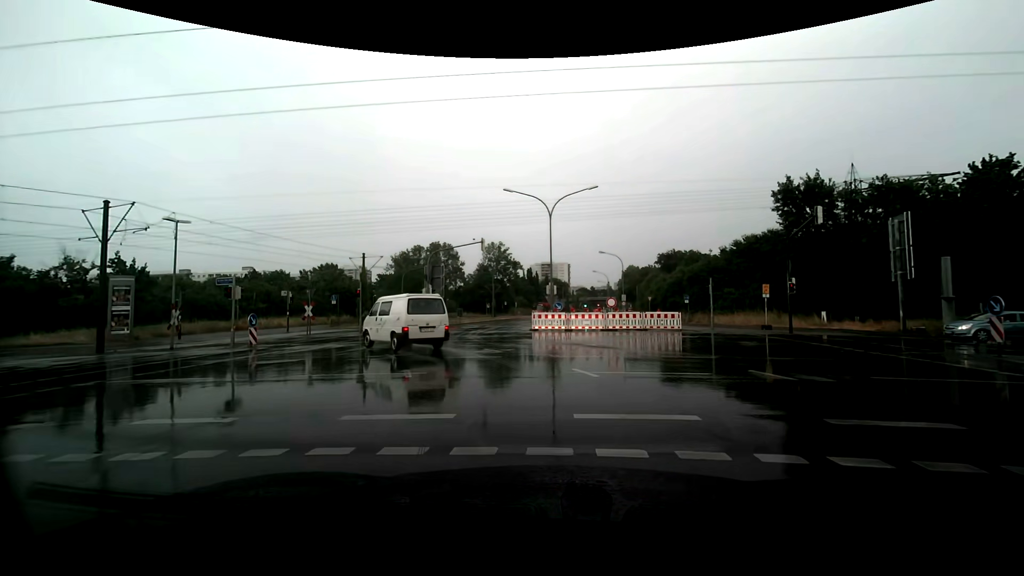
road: secondary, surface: asphalt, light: Day
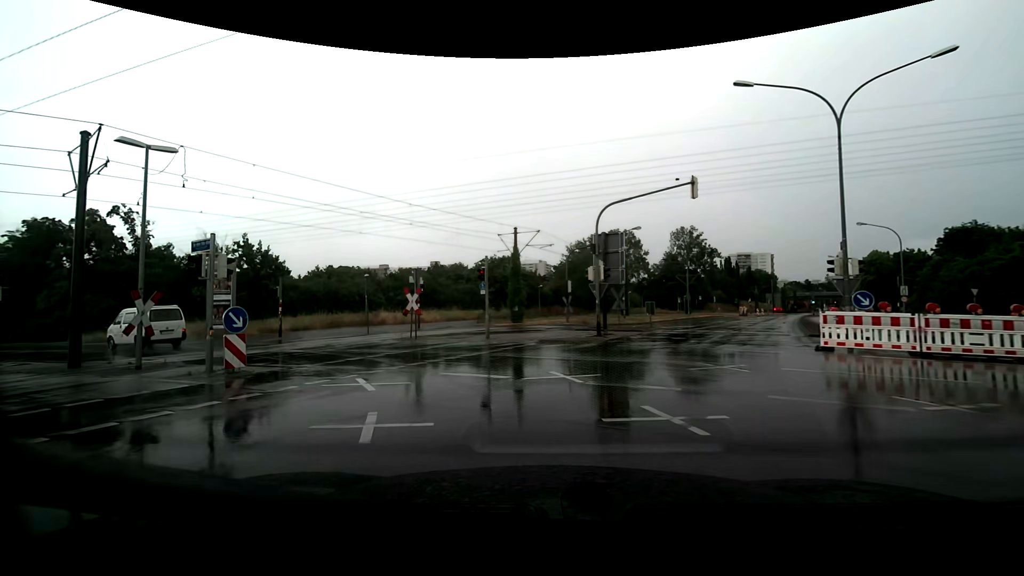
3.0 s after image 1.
(-2.3, +14.3) m; -21°
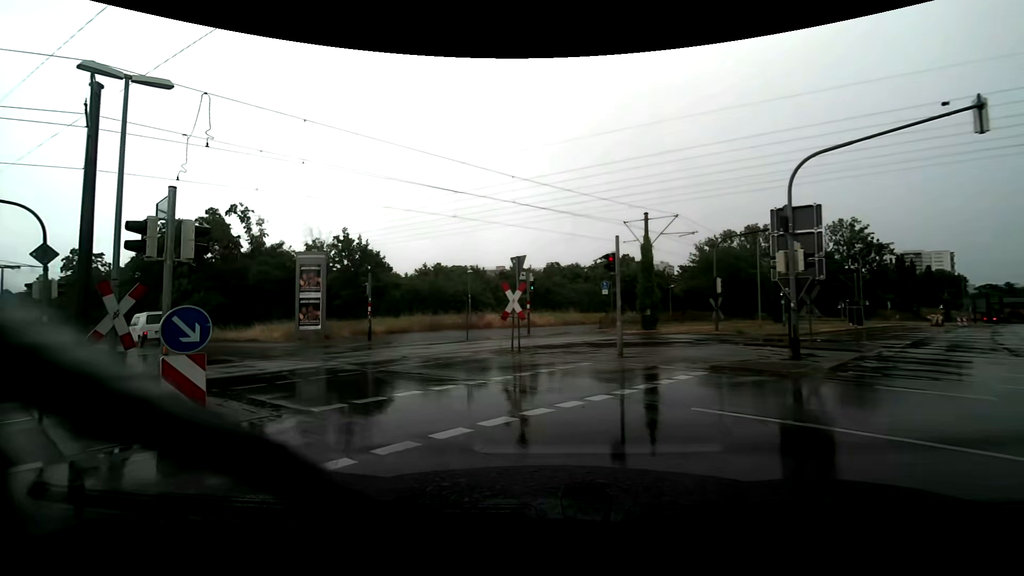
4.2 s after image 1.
(-0.6, +6.0) m; -11°
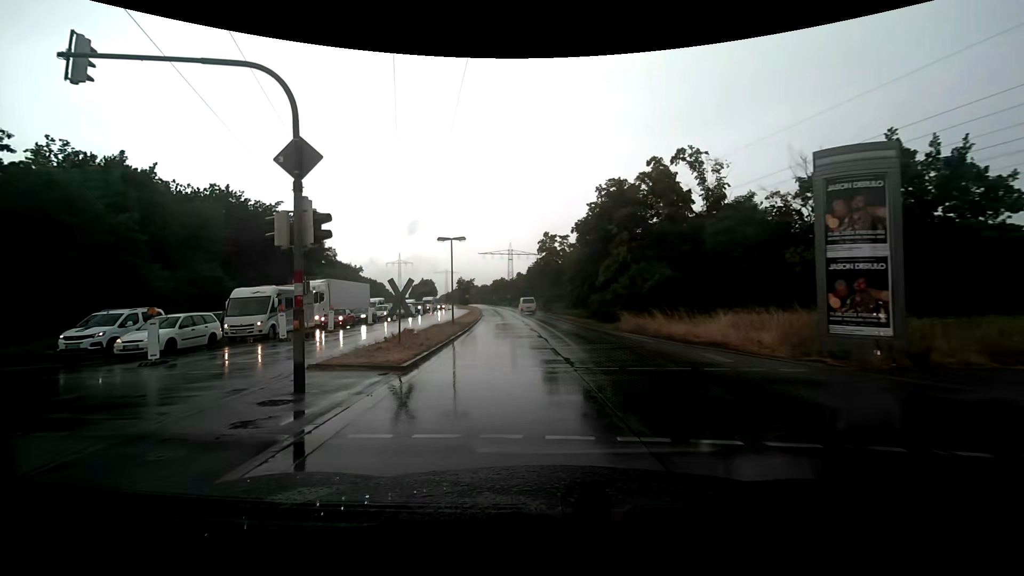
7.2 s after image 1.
(-6.9, +14.3) m; -51°
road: primary
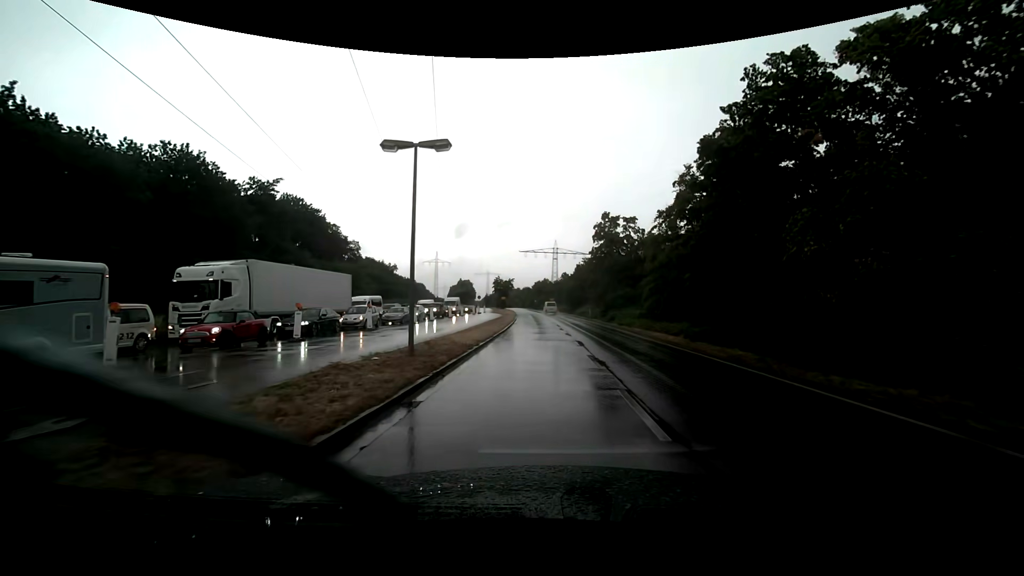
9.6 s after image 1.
(-1.8, +18.7) m; -7°
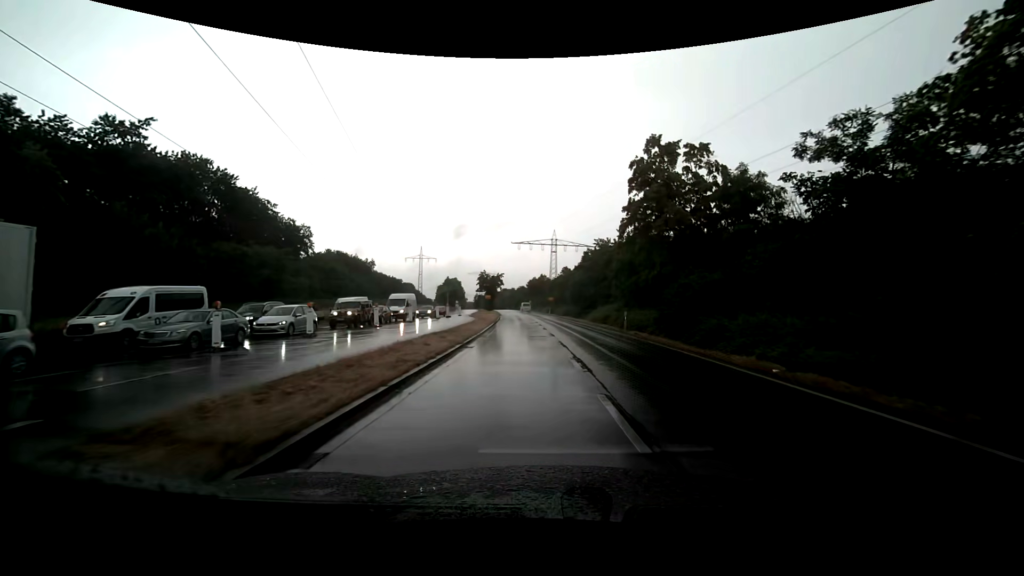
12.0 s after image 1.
(0.0, +24.9) m; 0°
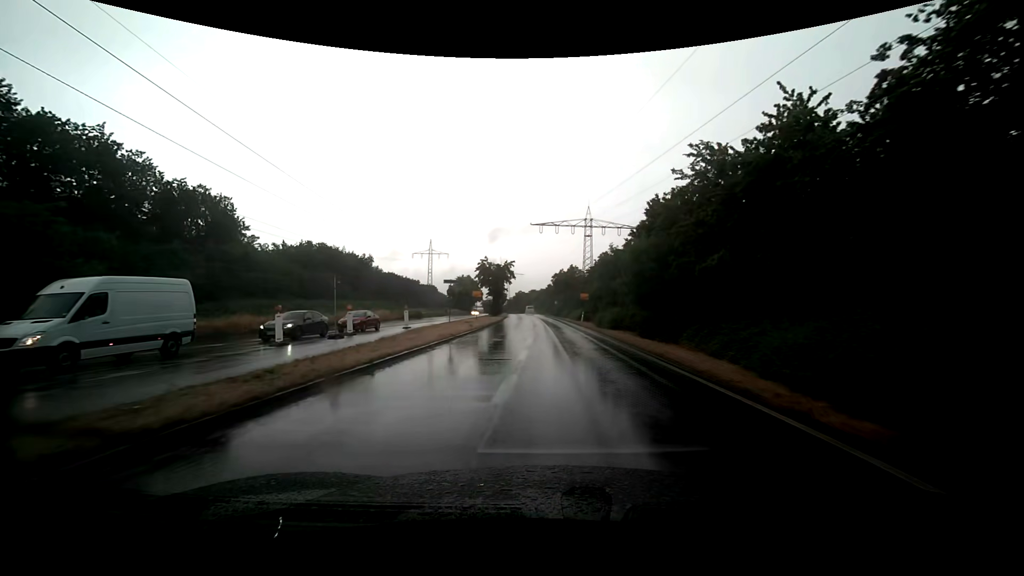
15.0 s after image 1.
(+0.9, +34.3) m; -2°
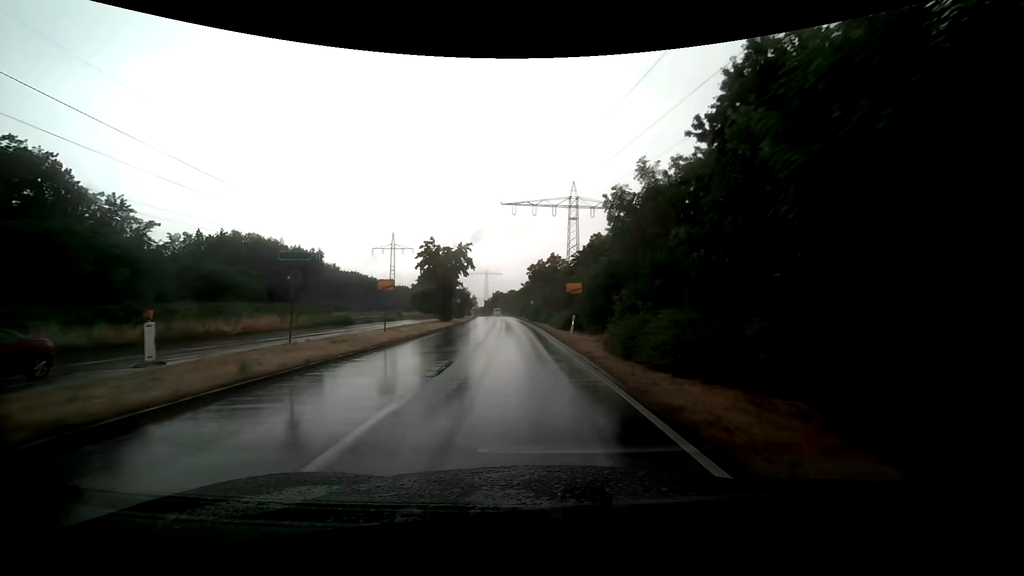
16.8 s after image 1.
(+0.4, +21.2) m; +1°
(0, +10) (-1, +20) (-2, +30) (-3, +40) (-4, +50) (-5, +60) (-6, +70) (-7, +80) (-8, +90) (-9, +100) m
